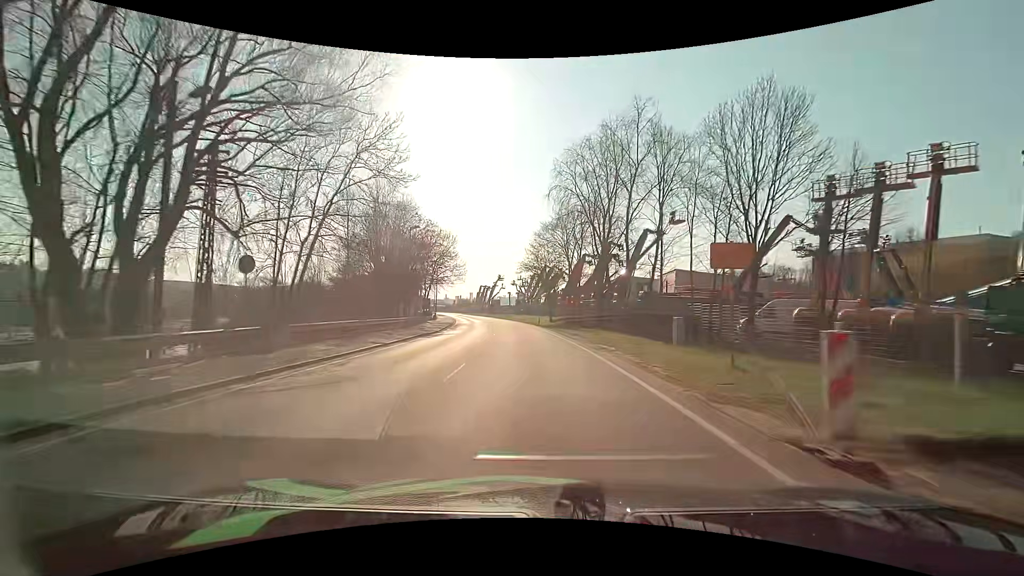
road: primary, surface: asphalt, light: Day
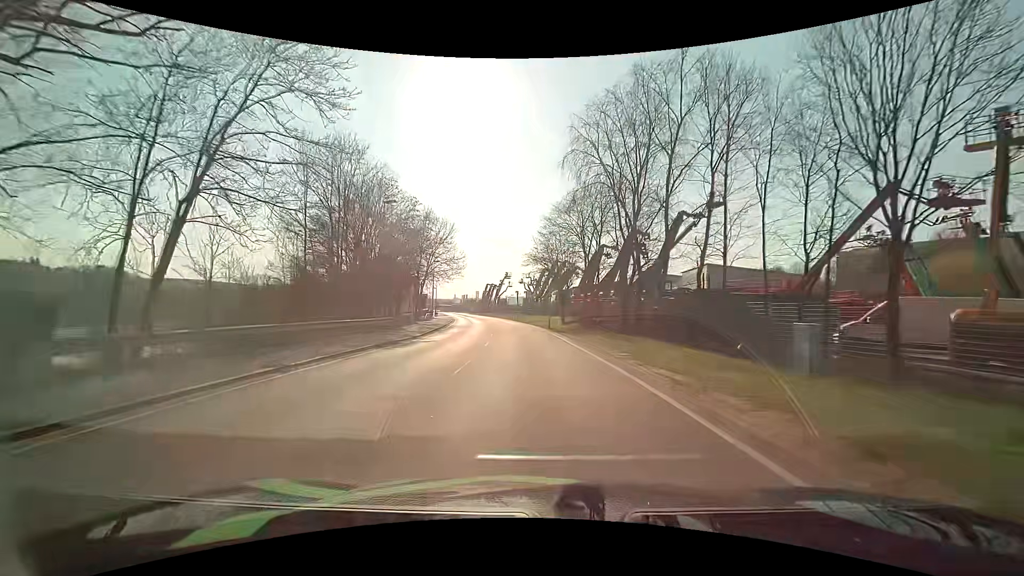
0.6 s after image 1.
(-0.1, +9.2) m; -1°
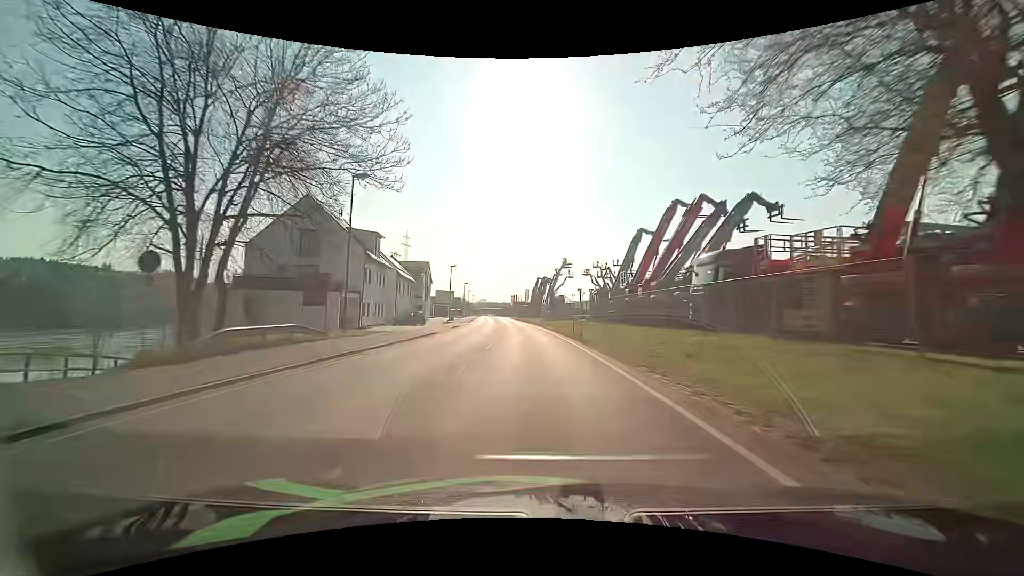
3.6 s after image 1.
(-2.1, +45.4) m; -7°
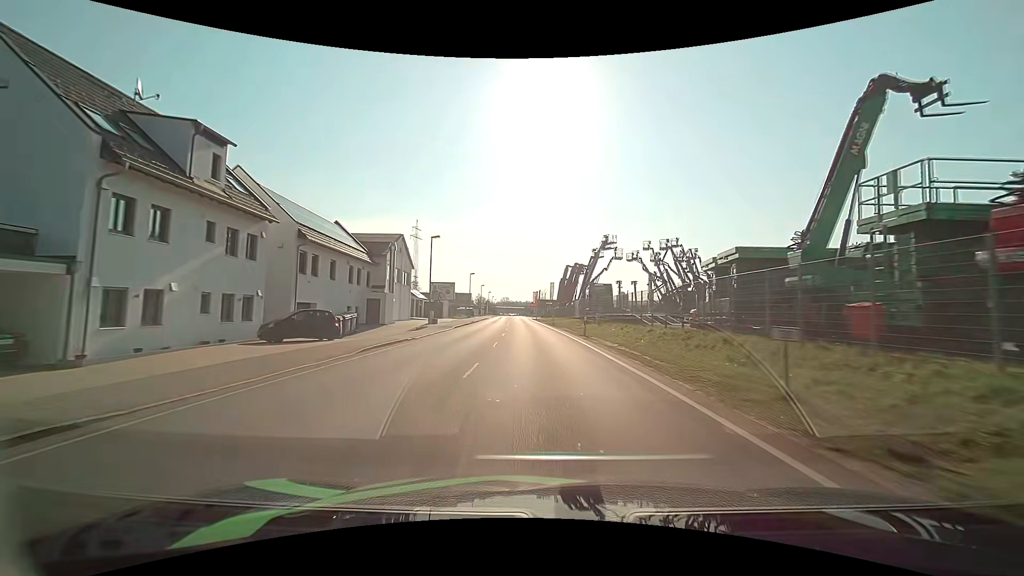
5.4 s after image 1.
(-0.4, +27.7) m; -2°
